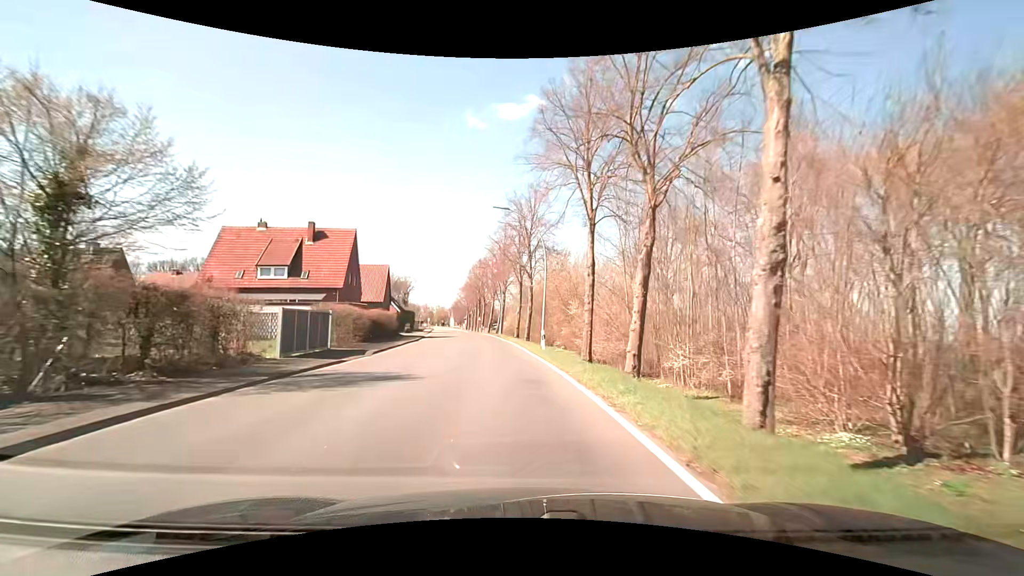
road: secondary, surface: asphalt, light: Day
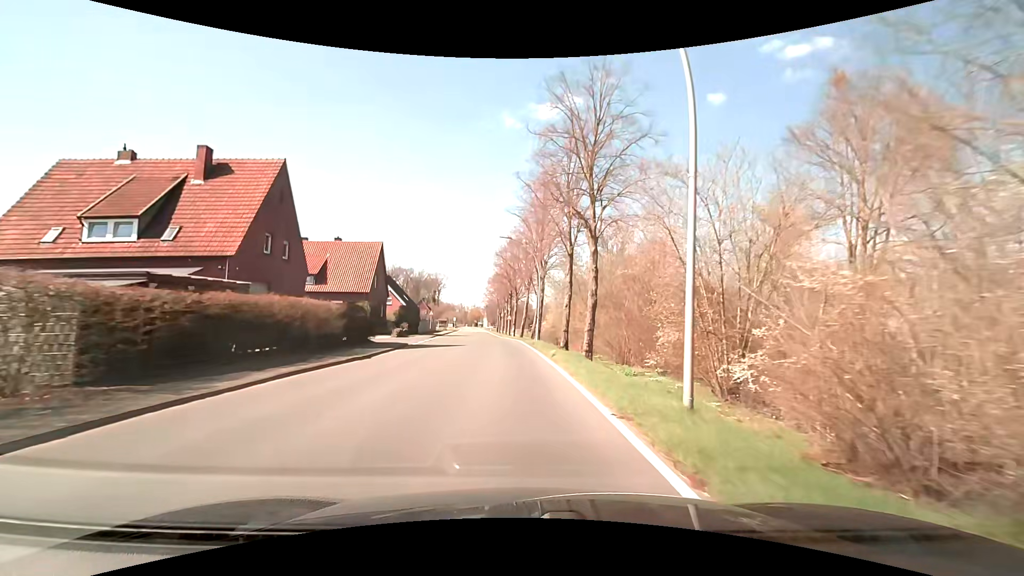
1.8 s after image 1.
(-0.7, +22.8) m; -4°
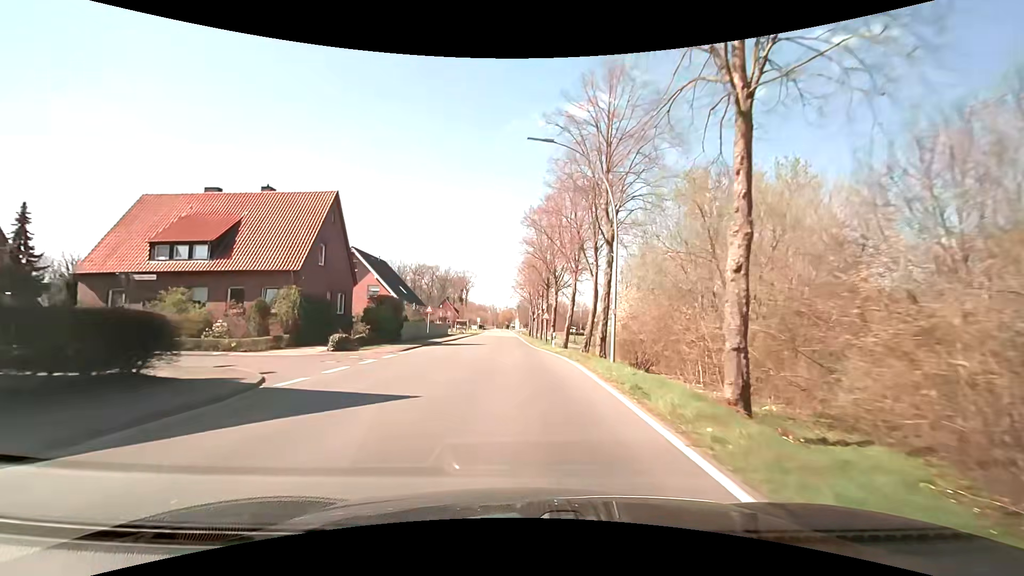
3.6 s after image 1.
(-0.9, +22.8) m; -4°
(0, +10) (0, +20) (0, +30) (-1, +40) (-1, +50) (-2, +60) (-2, +70) (-3, +80) (-3, +90) (-3, +100) m
